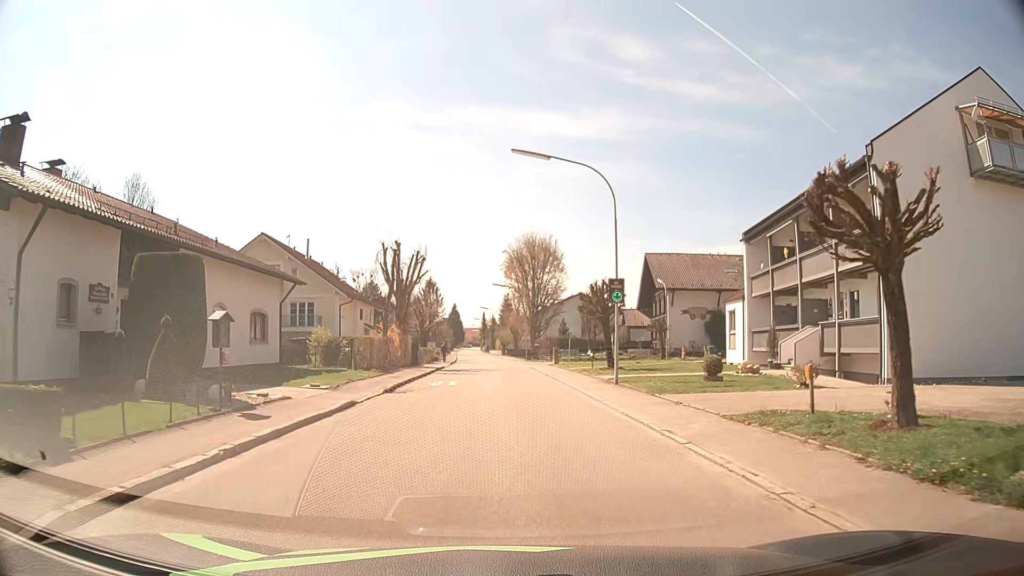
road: residential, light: Day
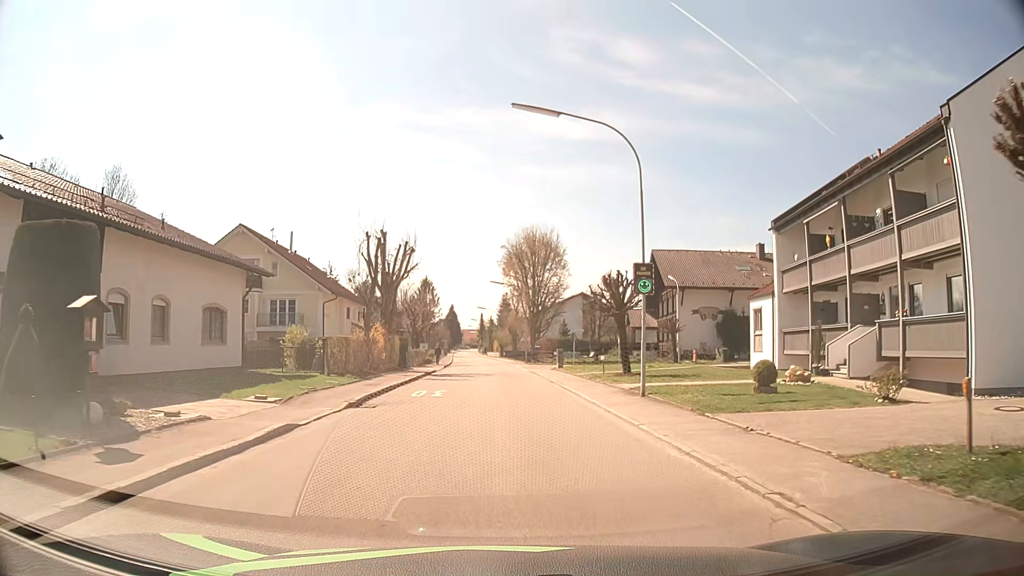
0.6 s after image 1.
(0.0, +4.5) m; 0°
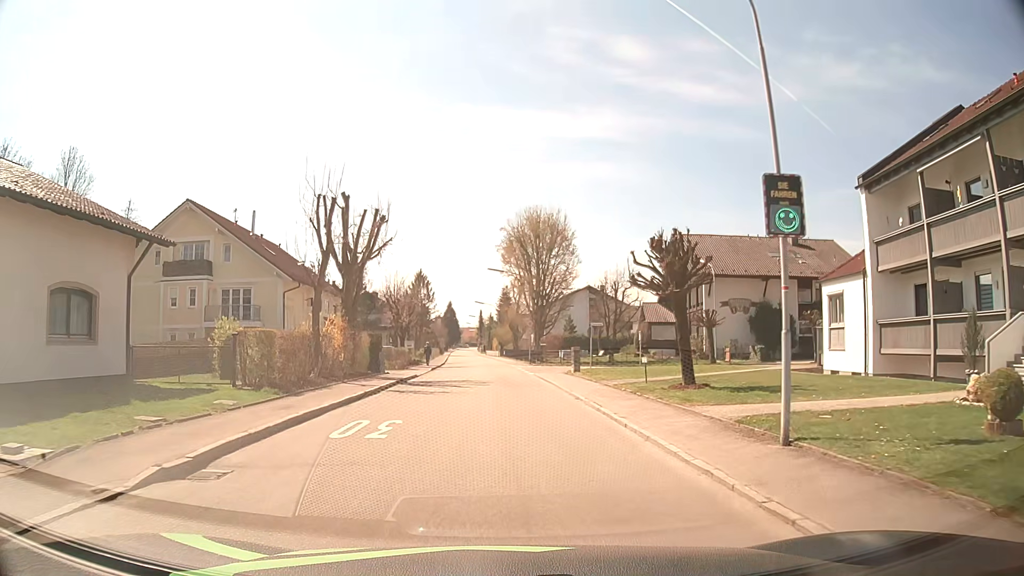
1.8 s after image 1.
(0.0, +9.0) m; 0°
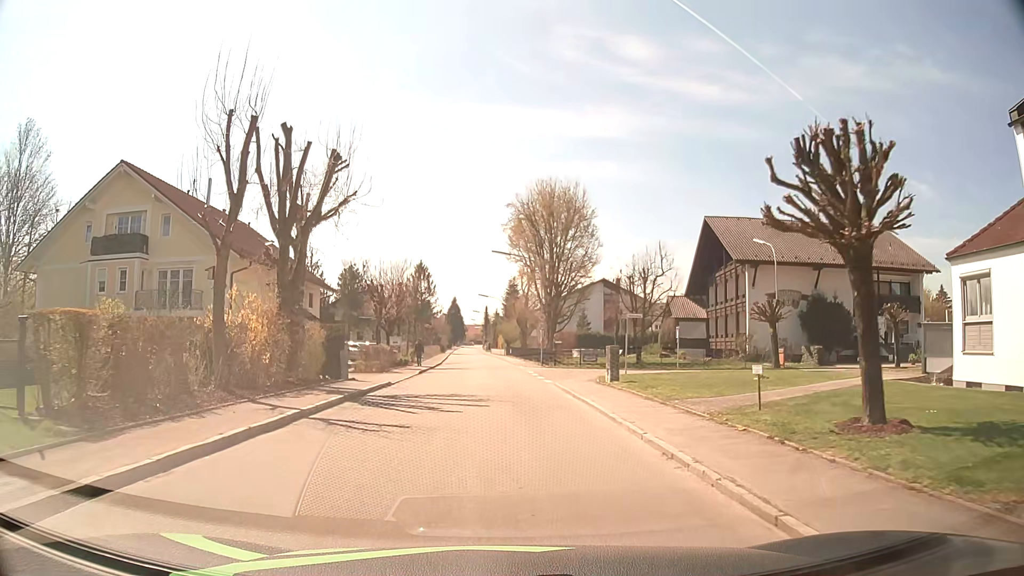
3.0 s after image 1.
(0.0, +9.1) m; 0°
